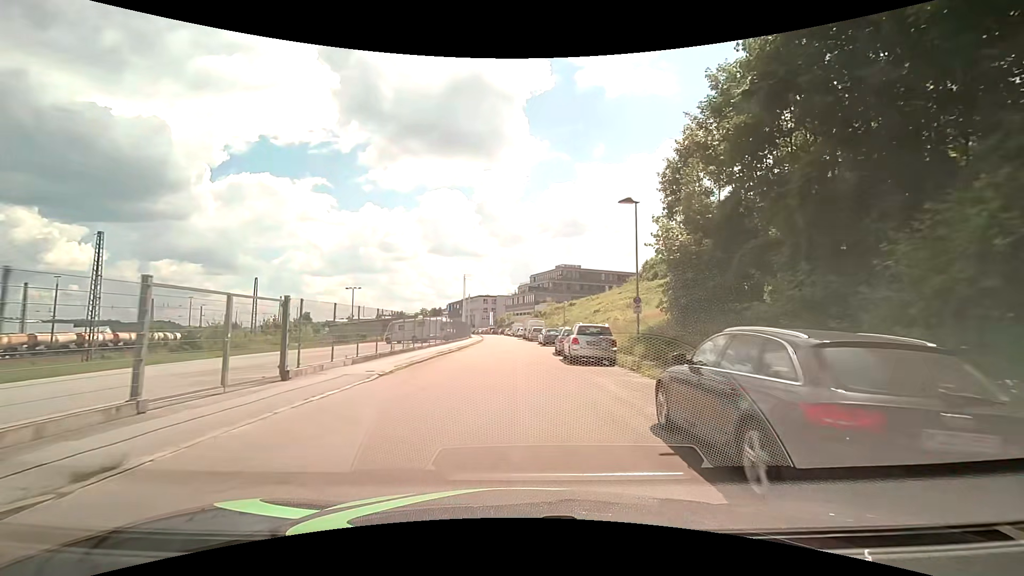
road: residential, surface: asphalt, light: Day
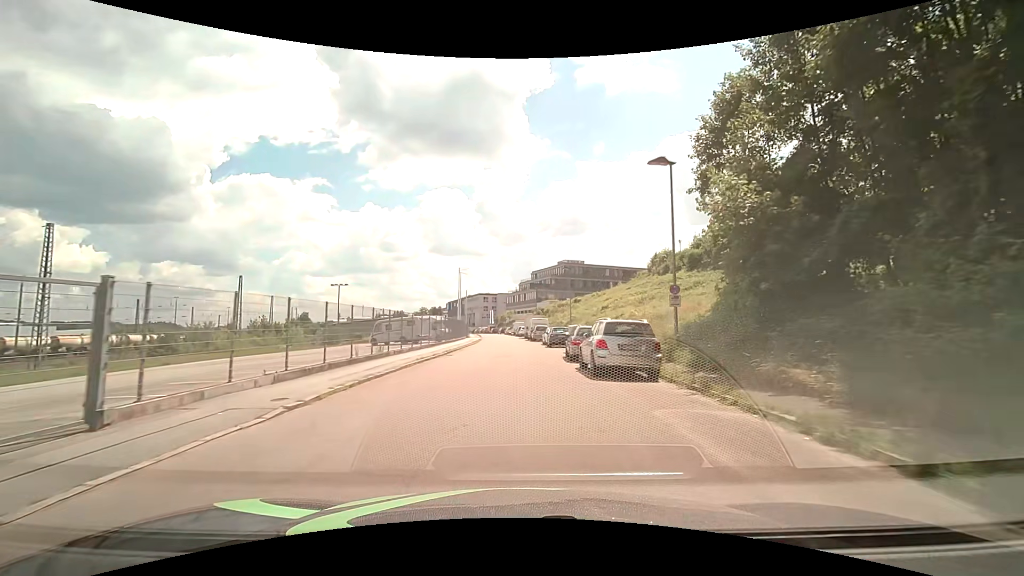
(0.0, +5.9) m; 0°
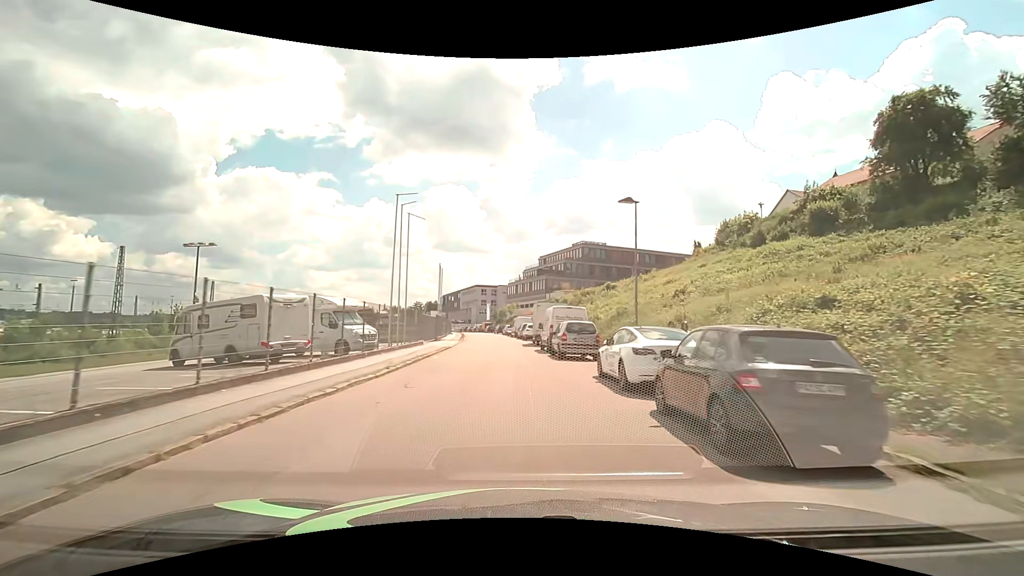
(-0.2, +29.5) m; -1°
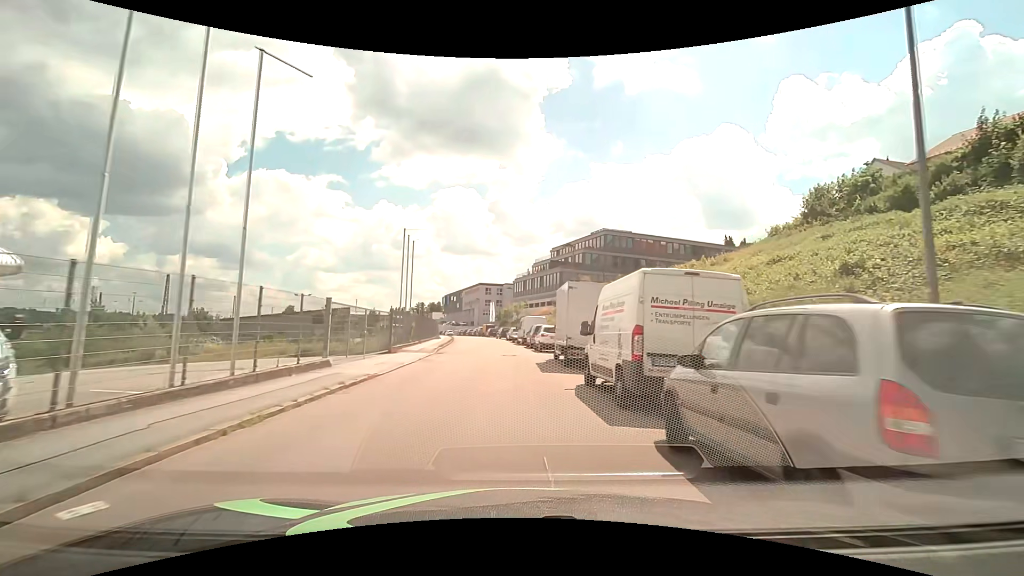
(0.0, +17.9) m; -1°
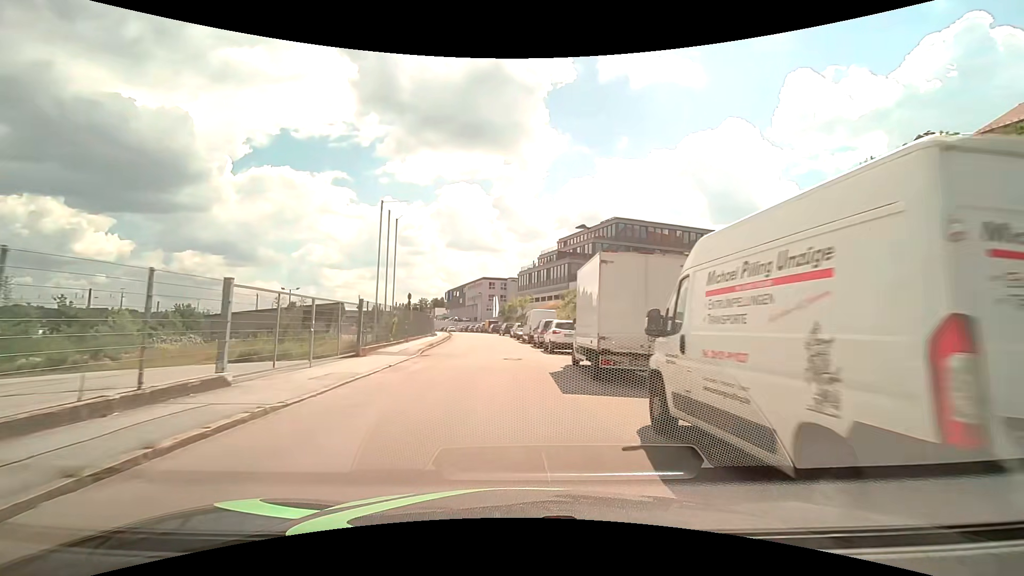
(0.0, +6.0) m; -1°
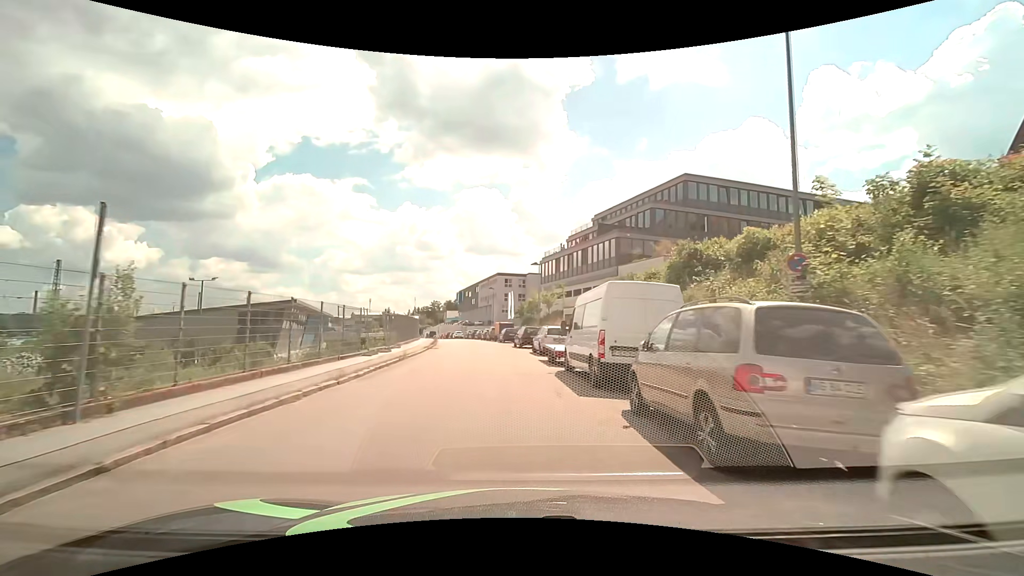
(-0.3, +24.3) m; -1°
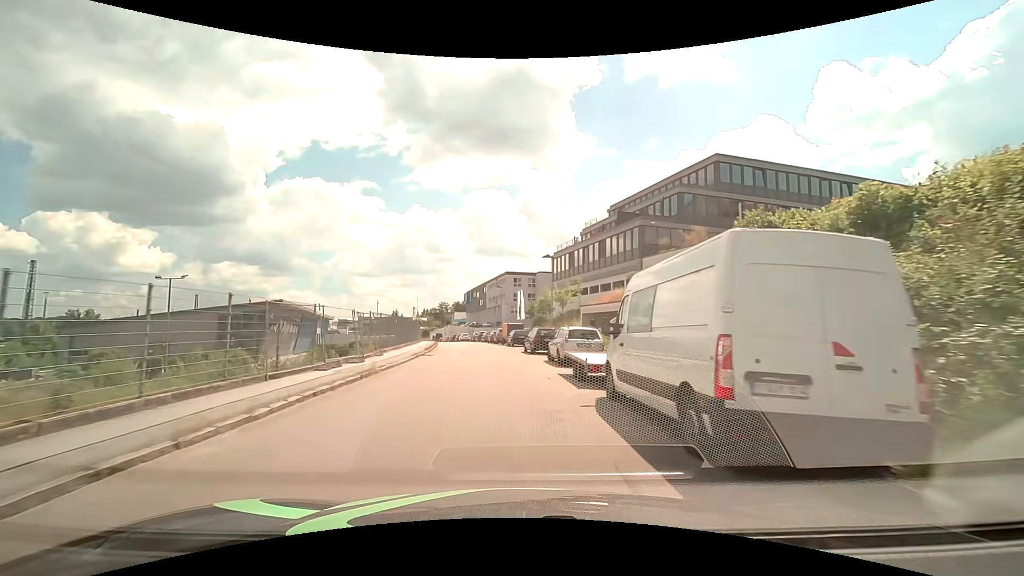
(-0.1, +6.1) m; -1°
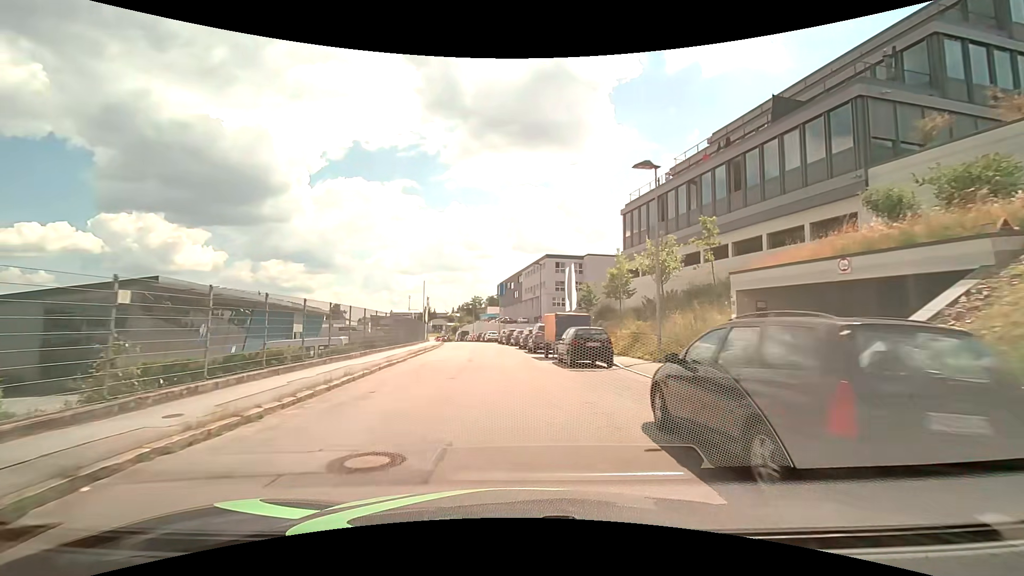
(-0.9, +24.2) m; -4°
(0, +10) (-1, +20) (-2, +30) (-3, +40) (-4, +50) (-5, +60) (-7, +70) (-9, +79) (-11, +89) (-13, +99) m
